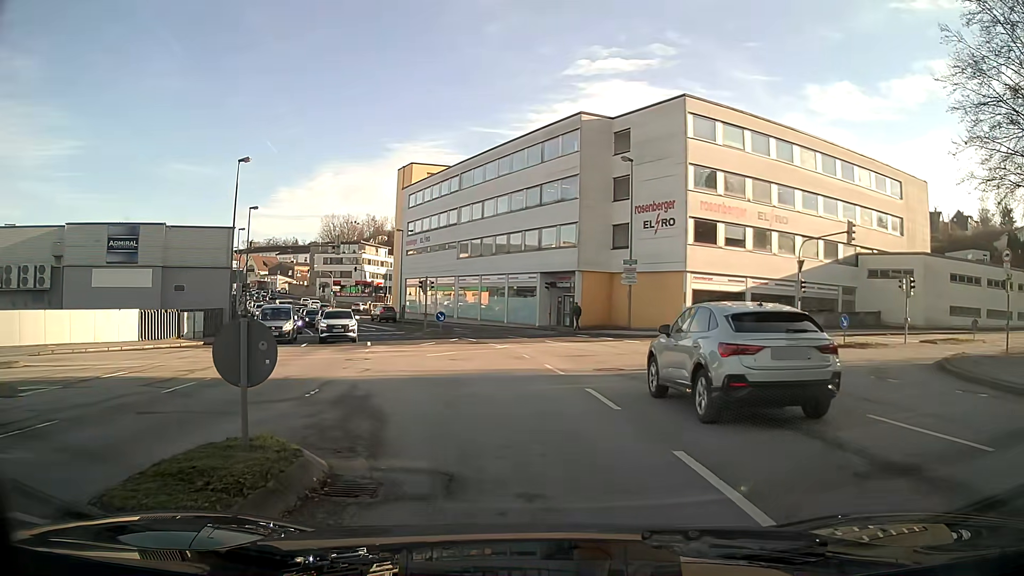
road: tertiary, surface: asphalt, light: Day
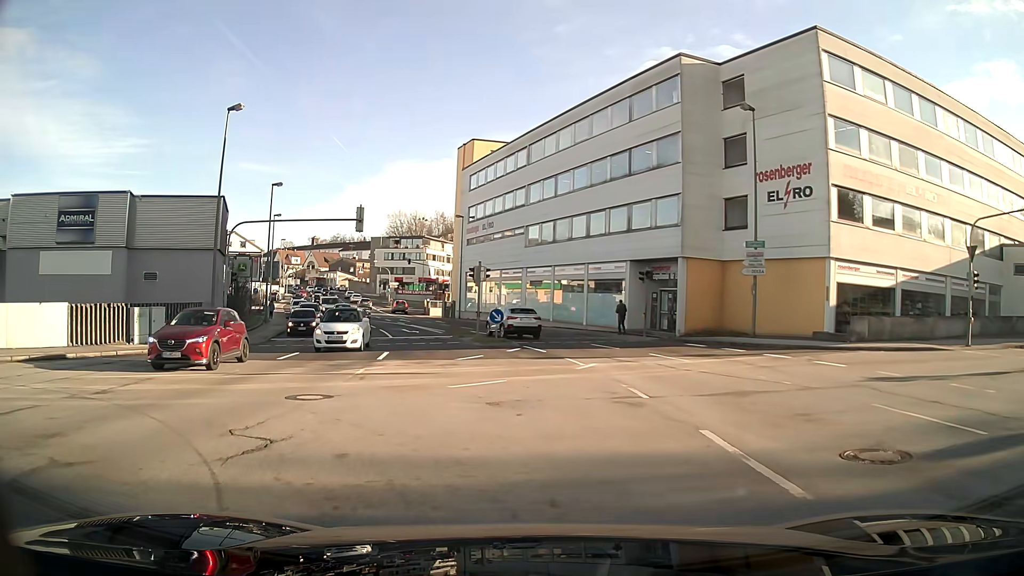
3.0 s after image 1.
(-0.6, +10.5) m; -6°
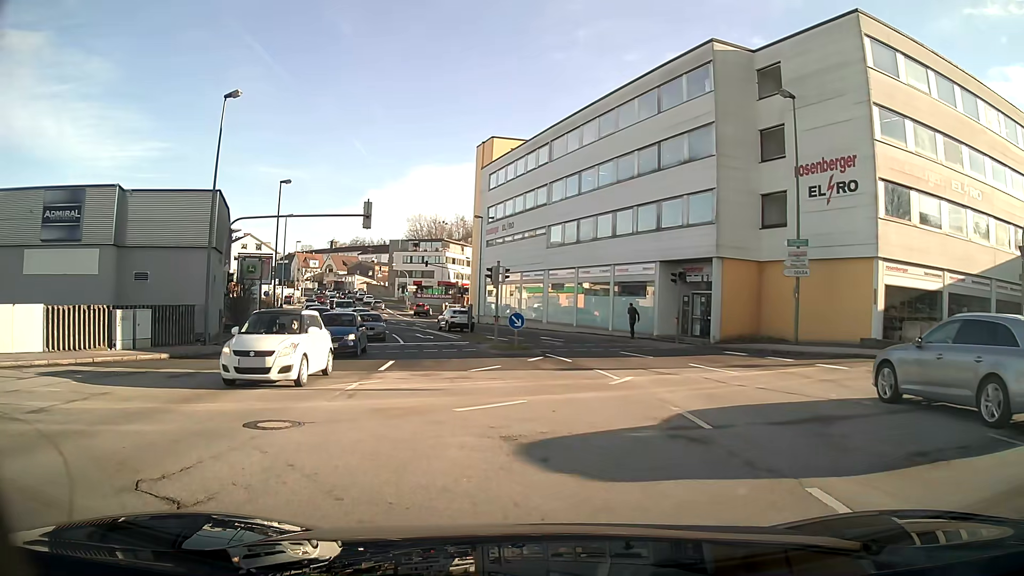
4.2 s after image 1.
(0.0, +2.4) m; -2°
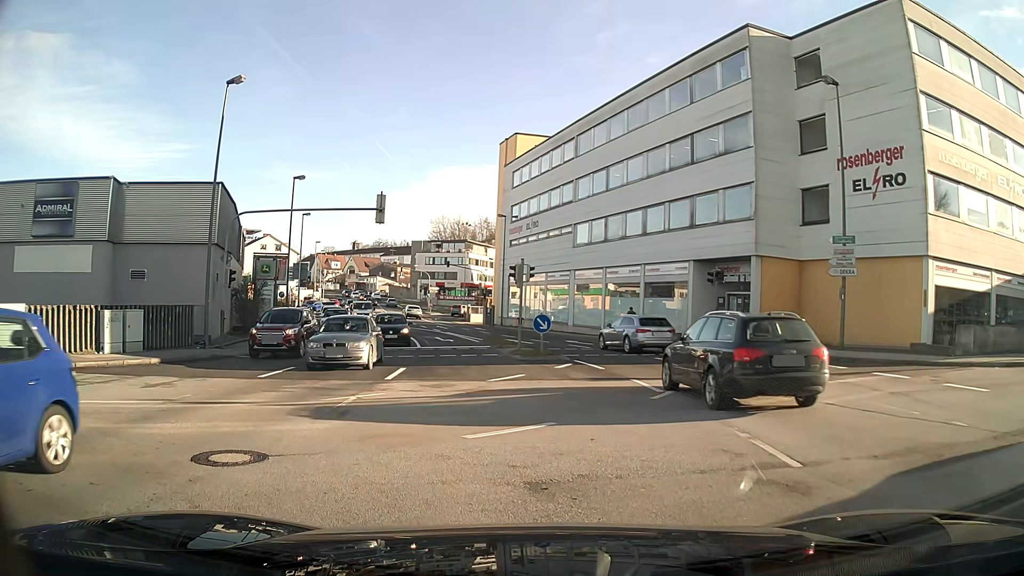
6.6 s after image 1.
(0.0, +2.0) m; 0°
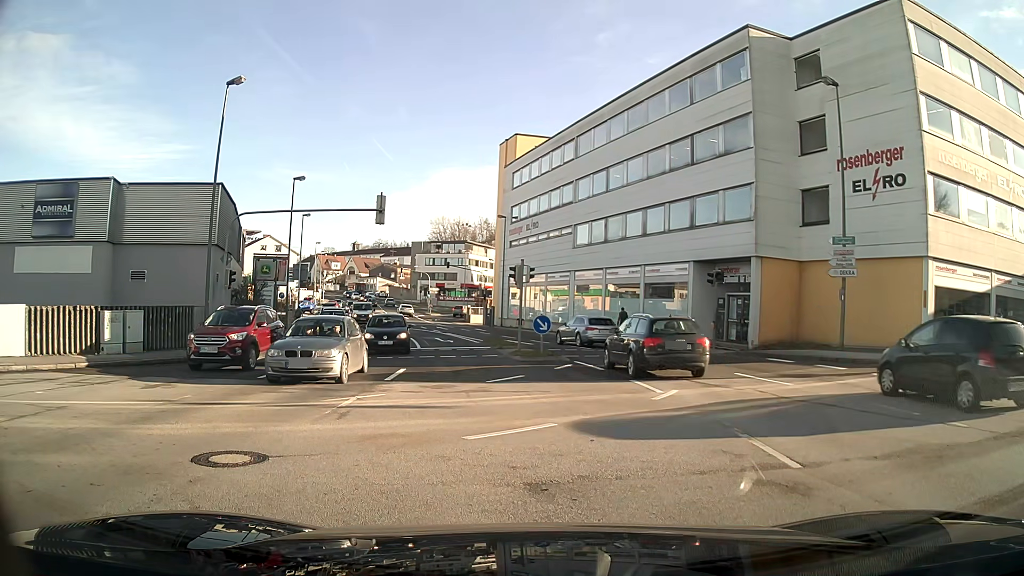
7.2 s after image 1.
(0.0, 0.0) m; 0°
